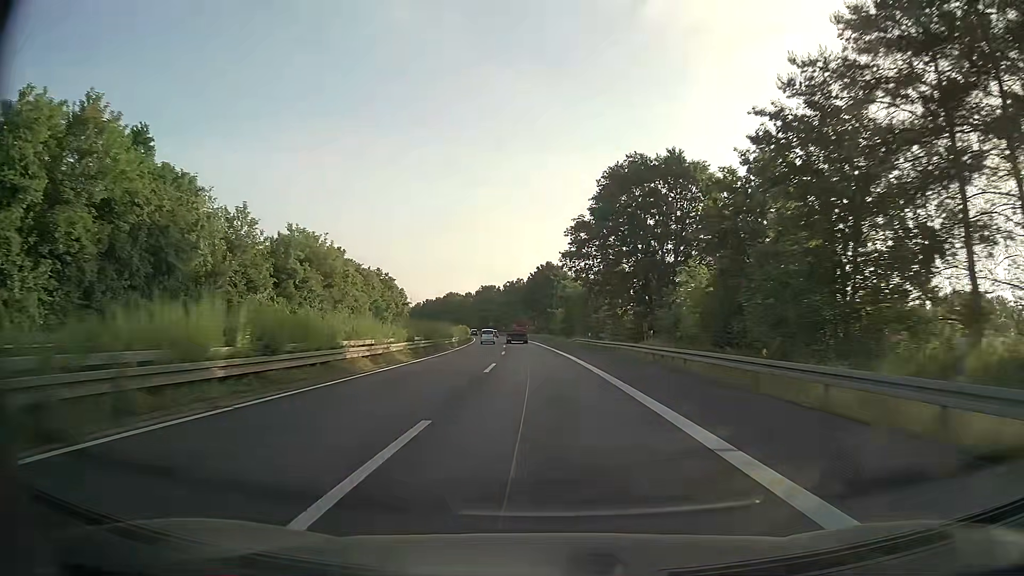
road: trunk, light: Day
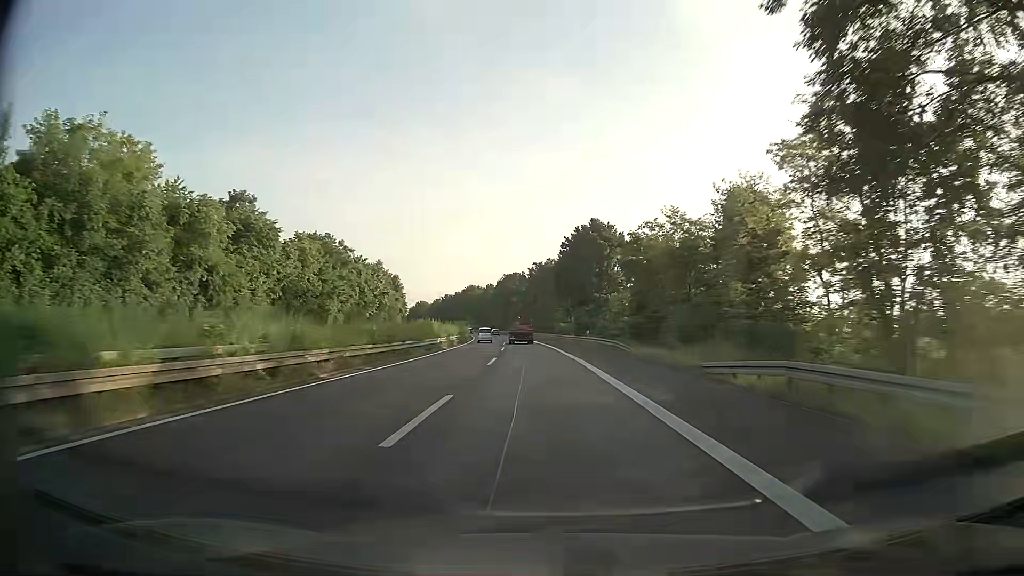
(-1.3, +50.4) m; -3°
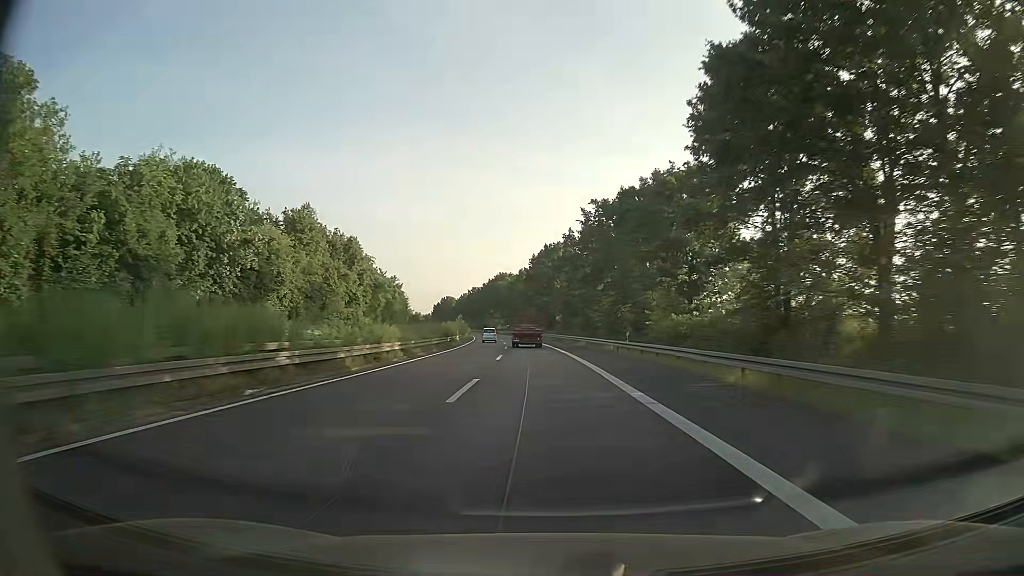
(-2.3, +67.4) m; -4°
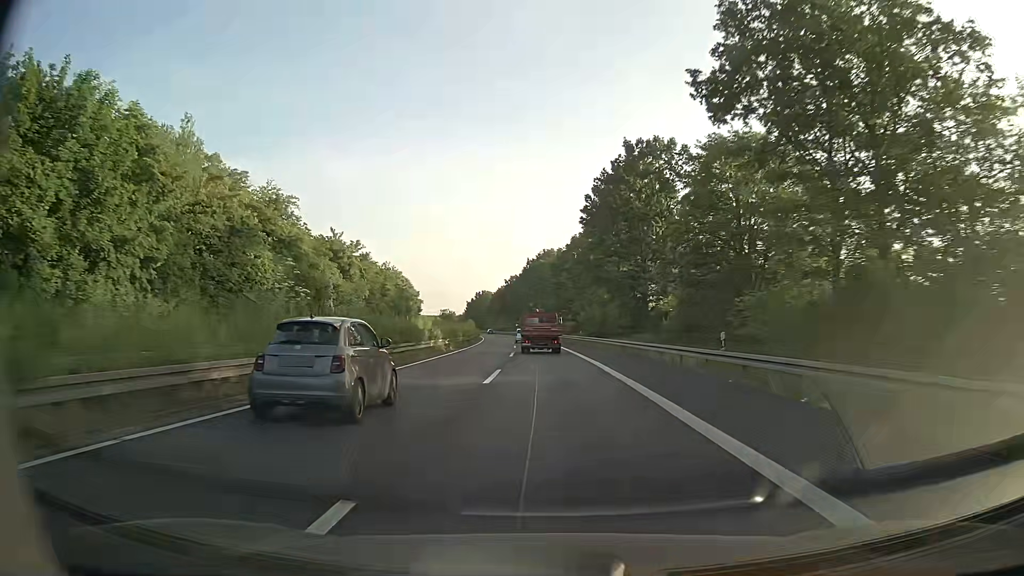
(-2.5, +67.2) m; -4°
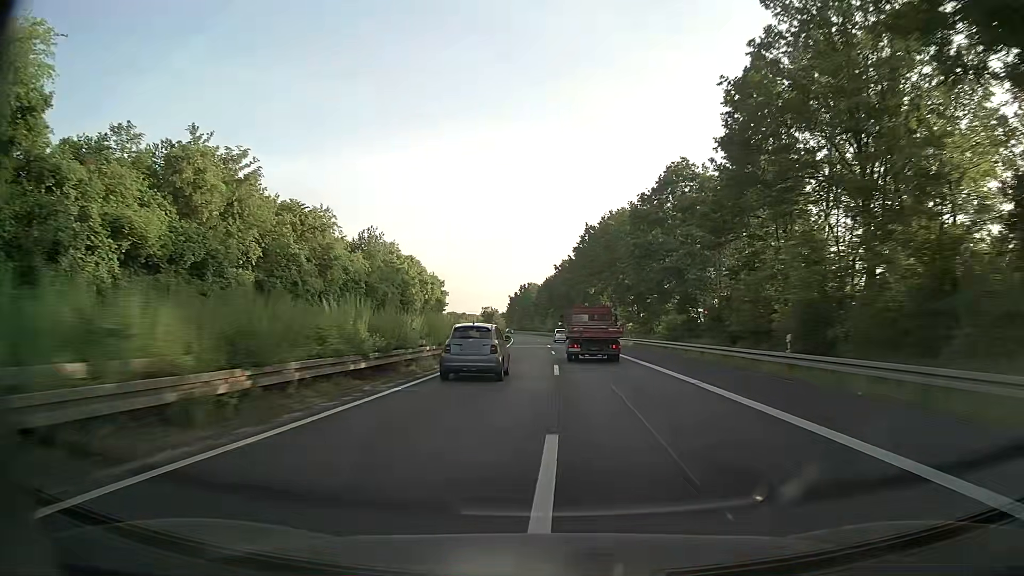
(-2.1, +50.3) m; -5°
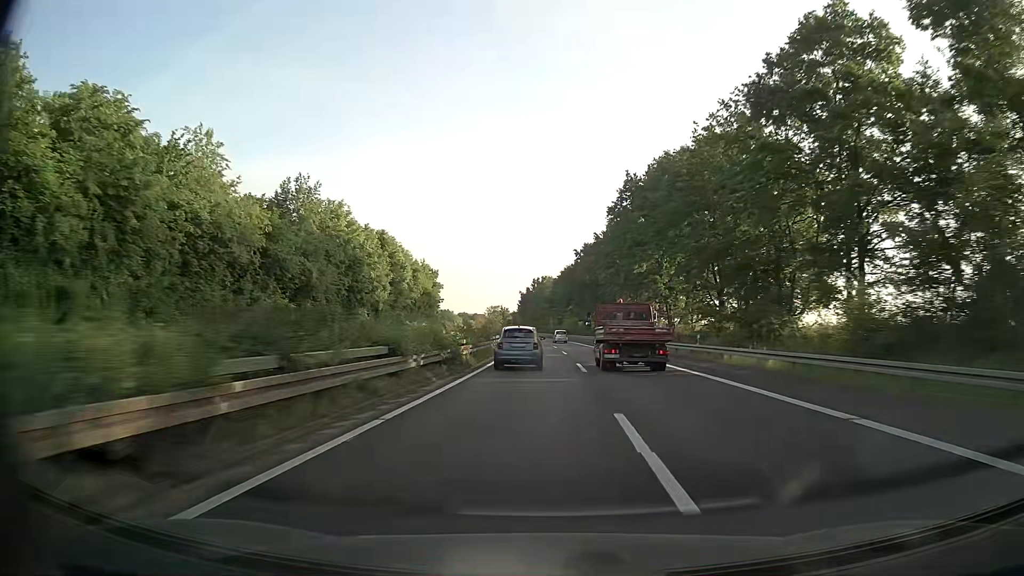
(-0.4, +33.6) m; -1°
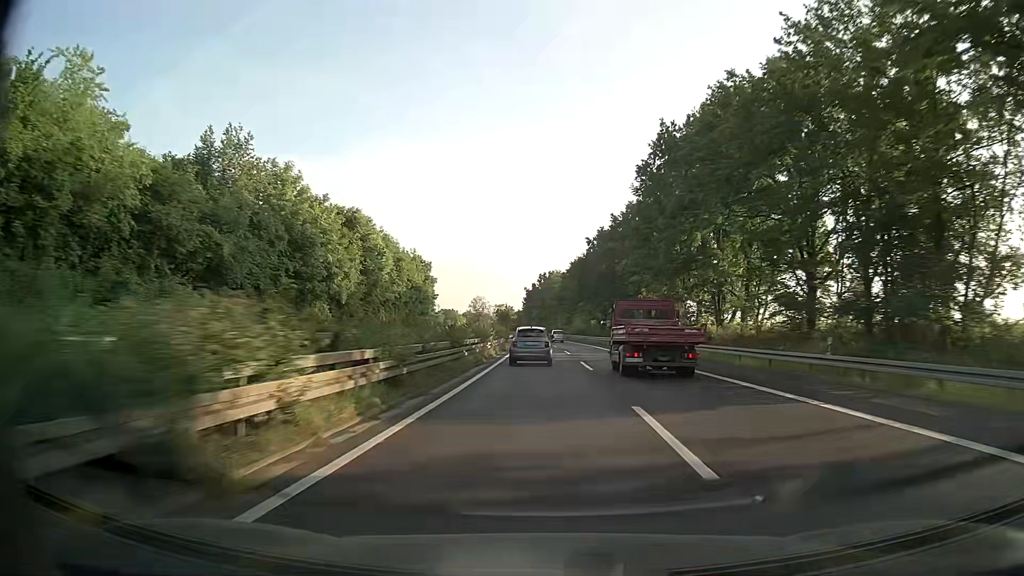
(-0.1, +16.8) m; -1°
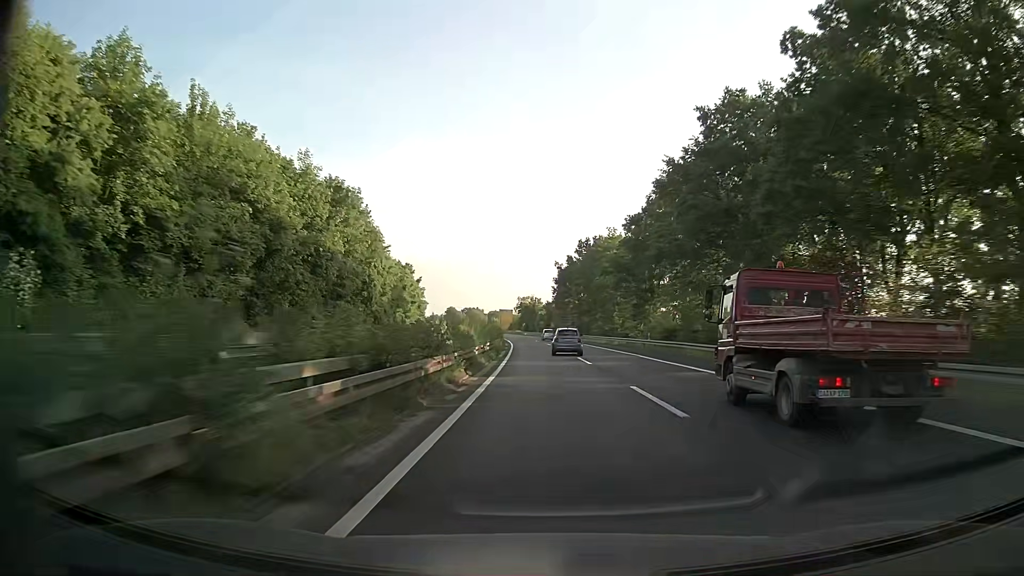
(-1.3, +67.4) m; -3°
